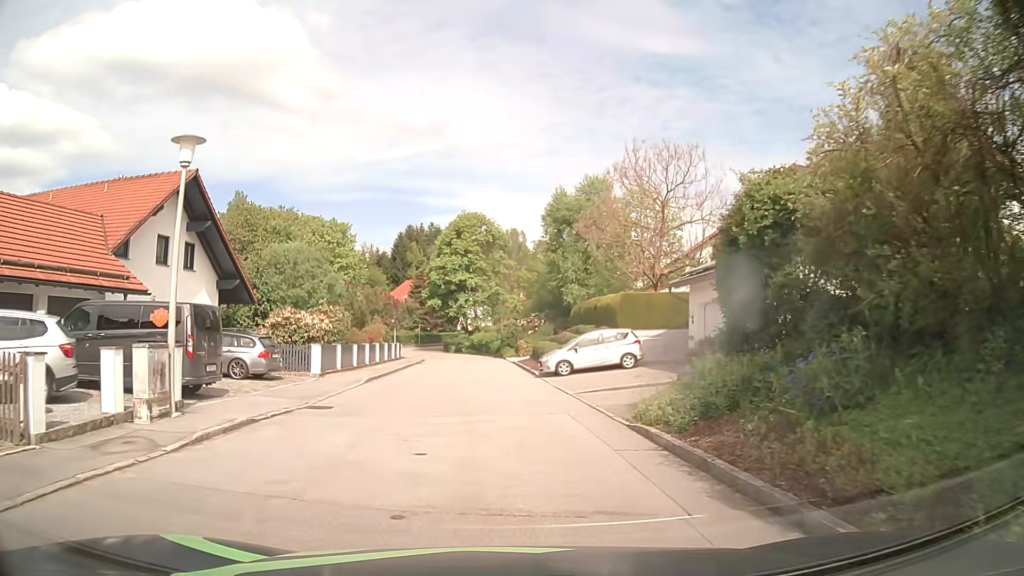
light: Day
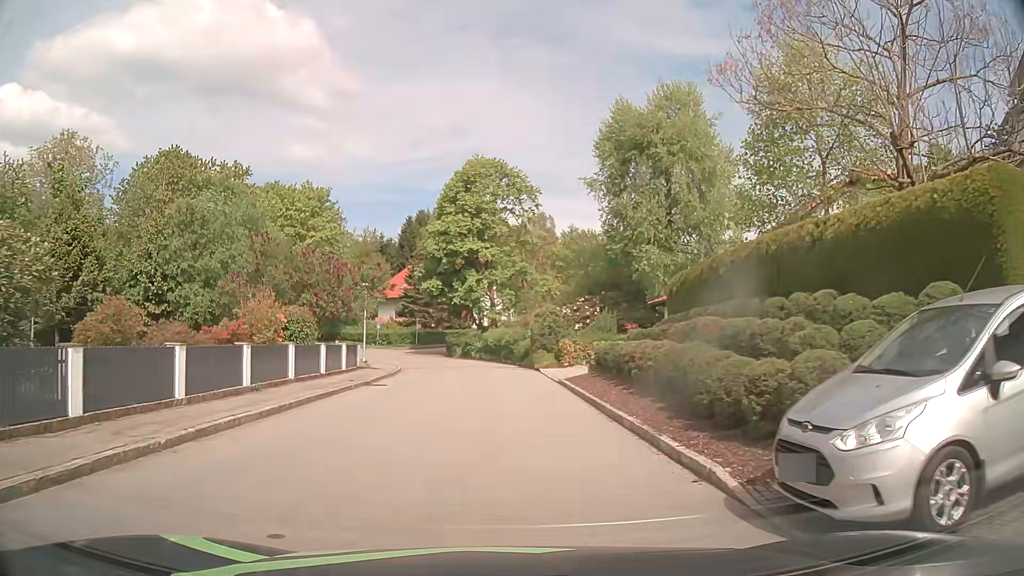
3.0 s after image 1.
(-0.6, +21.8) m; -3°
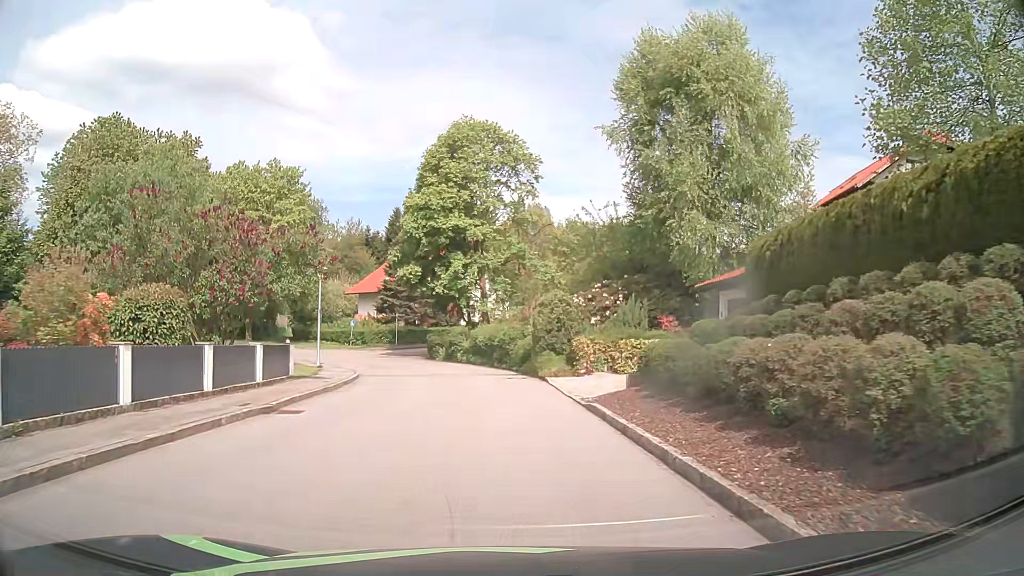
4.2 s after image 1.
(+0.1, +8.7) m; +1°
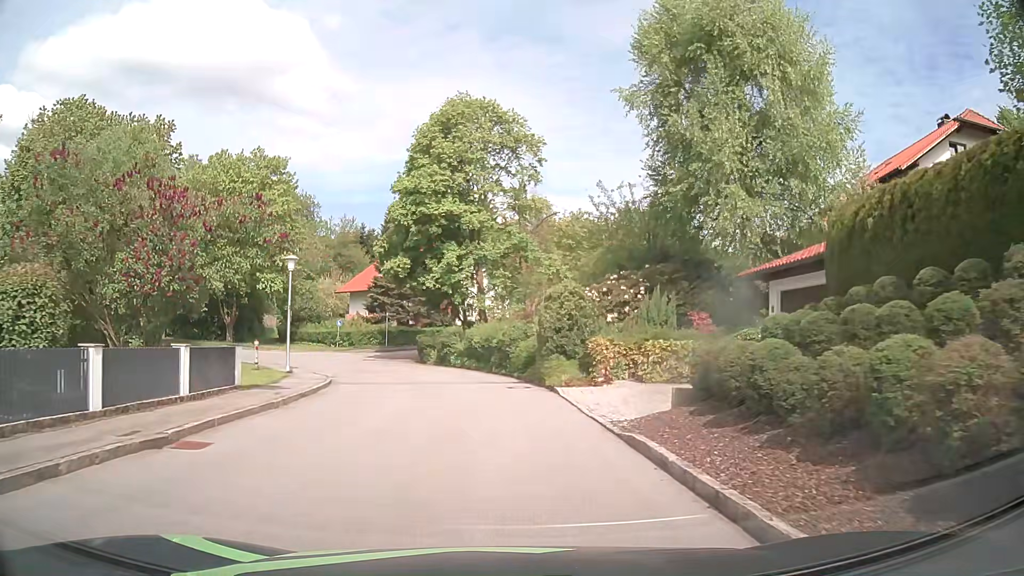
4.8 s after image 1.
(0.0, +4.4) m; 0°
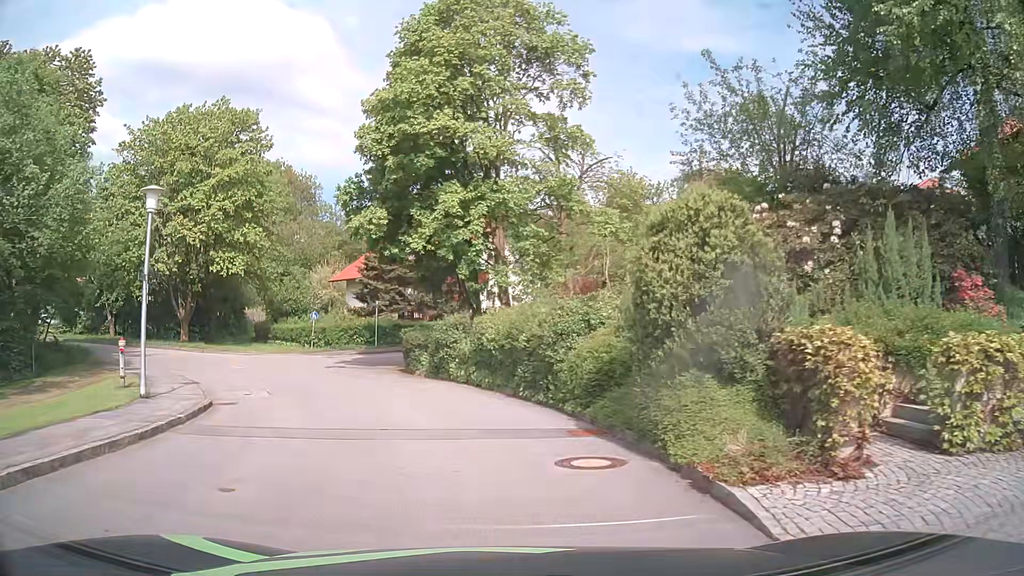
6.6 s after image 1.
(-0.2, +12.7) m; -2°
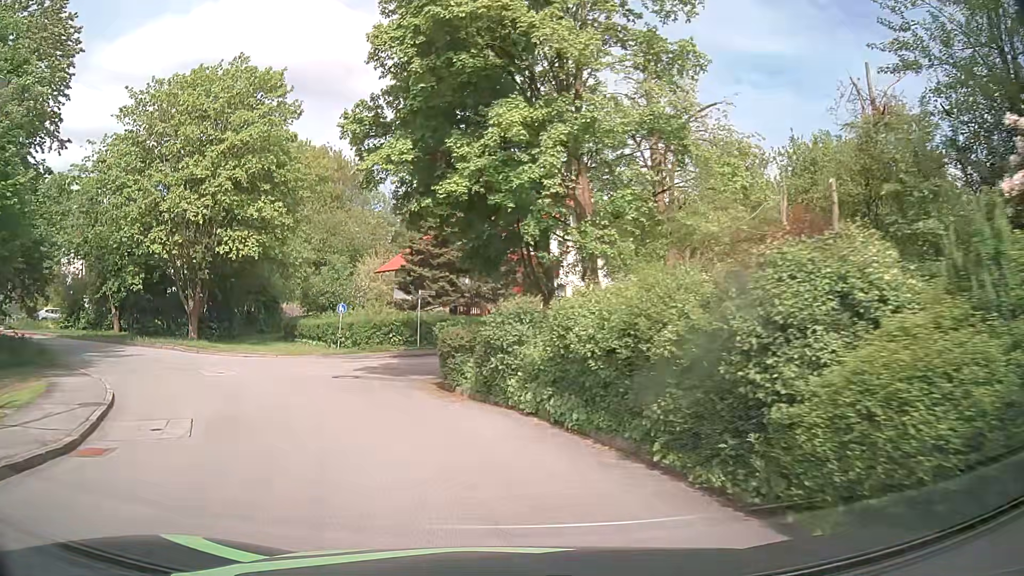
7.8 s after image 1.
(-0.3, +7.6) m; -5°
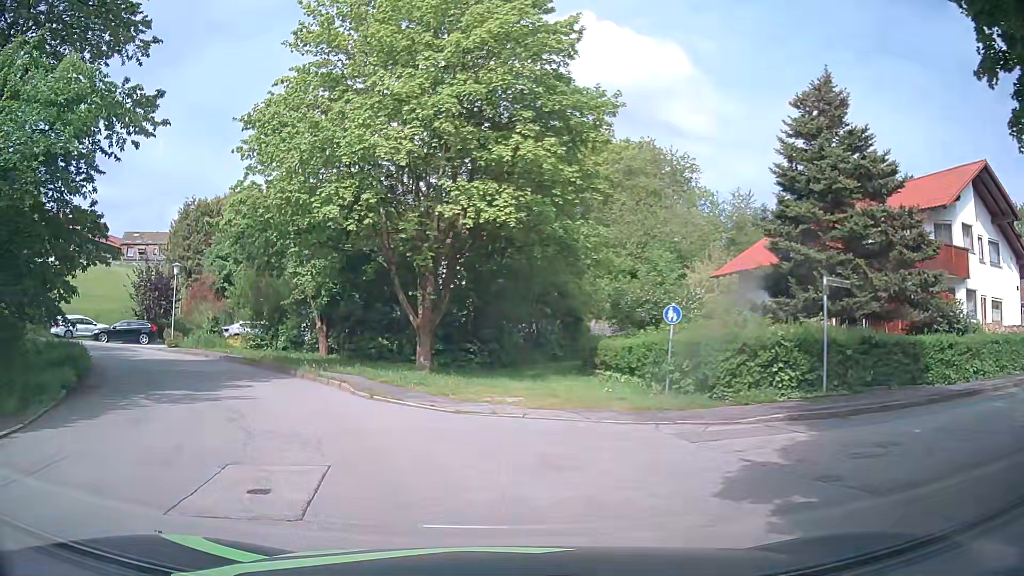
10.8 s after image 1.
(-2.7, +14.2) m; -27°
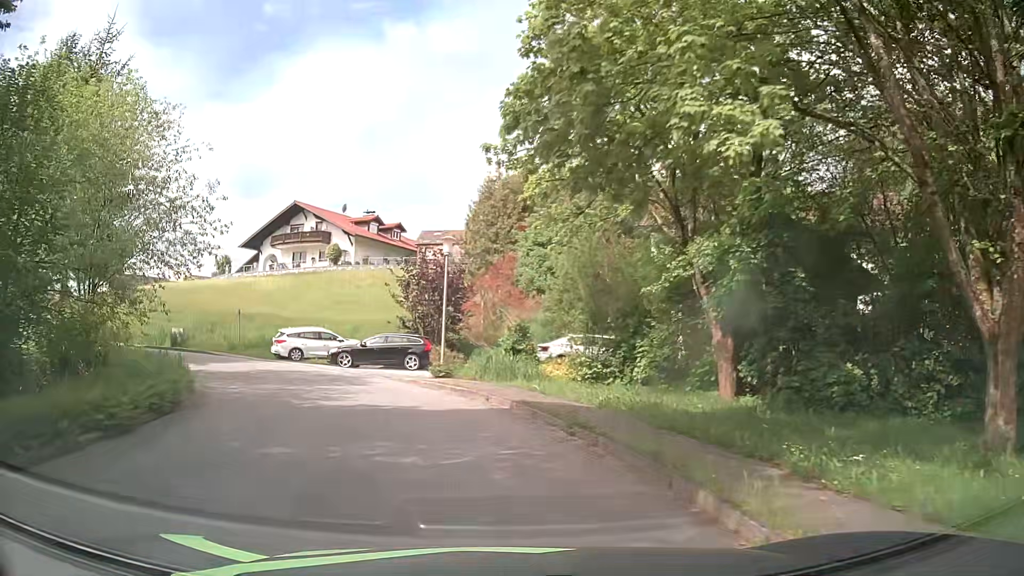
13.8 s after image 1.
(-4.3, +14.8) m; -29°
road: residential
(-1, +10) (-4, +19) (-11, +26) (-20, +31) (-30, +33) (-40, +35) (-49, +39) (-58, +44) (-65, +50) (-67, +60) m
